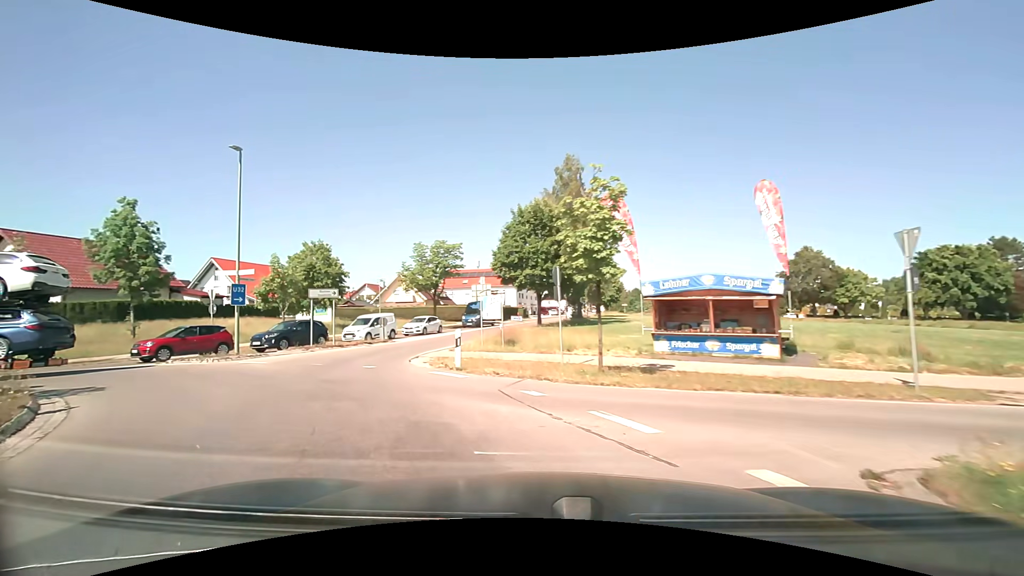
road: motorway_link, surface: asphalt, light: Day
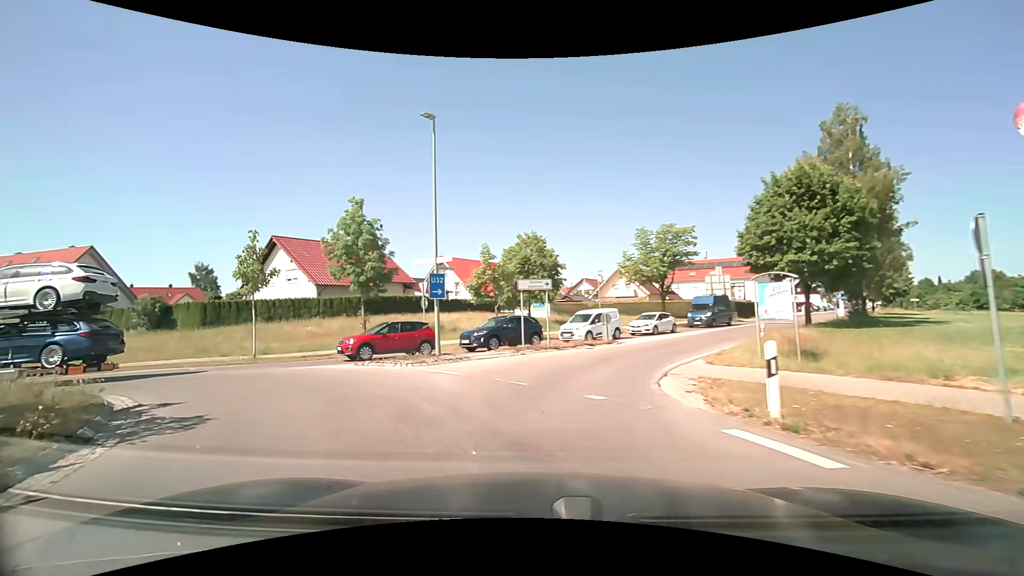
(-1.3, +5.9) m; -24°
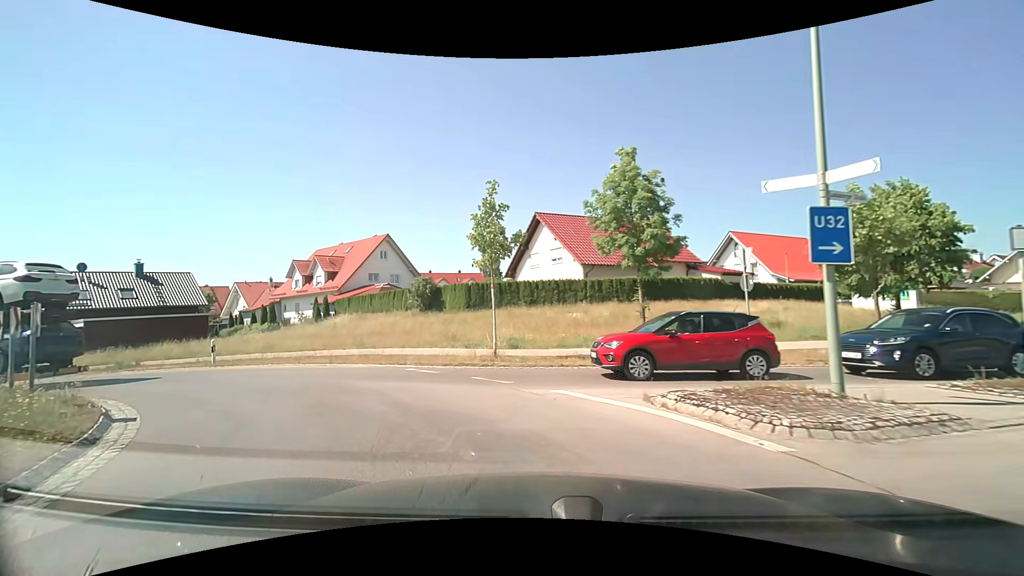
(-2.7, +8.9) m; -31°
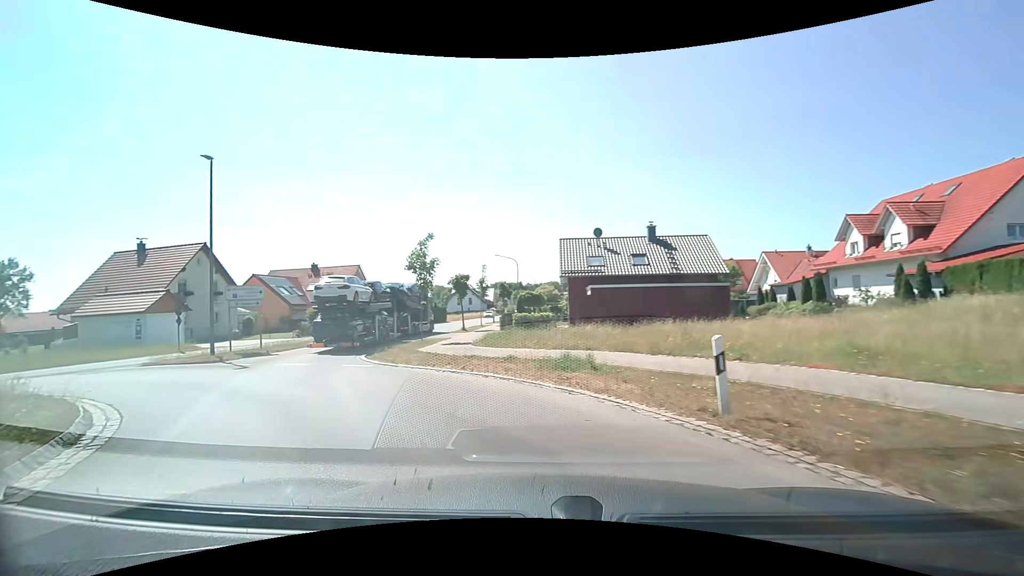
(-6.9, +14.1) m; -55°
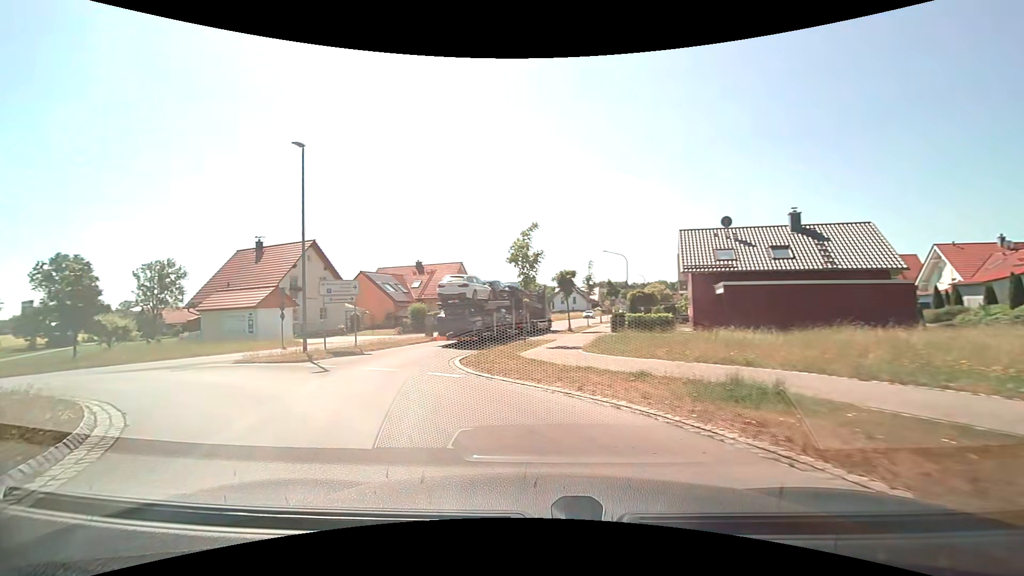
(-0.3, +3.3) m; -11°
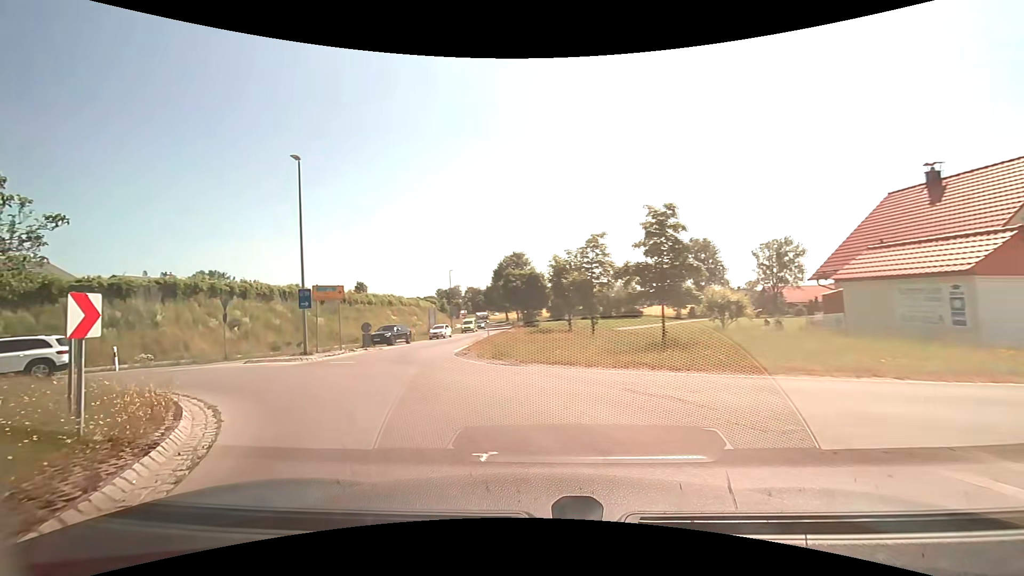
(-8.5, +14.0) m; -64°
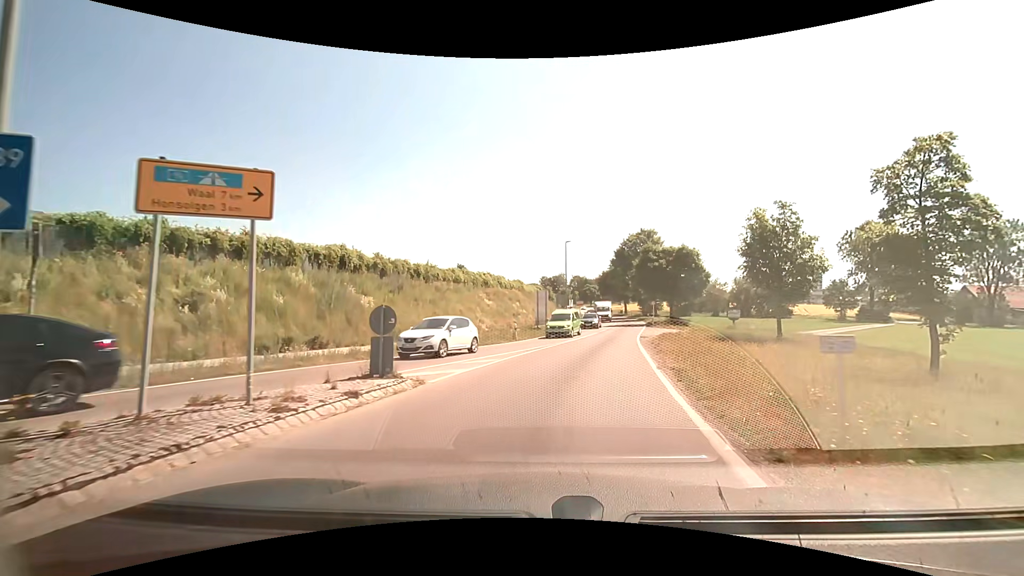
(-4.5, +19.0) m; -13°
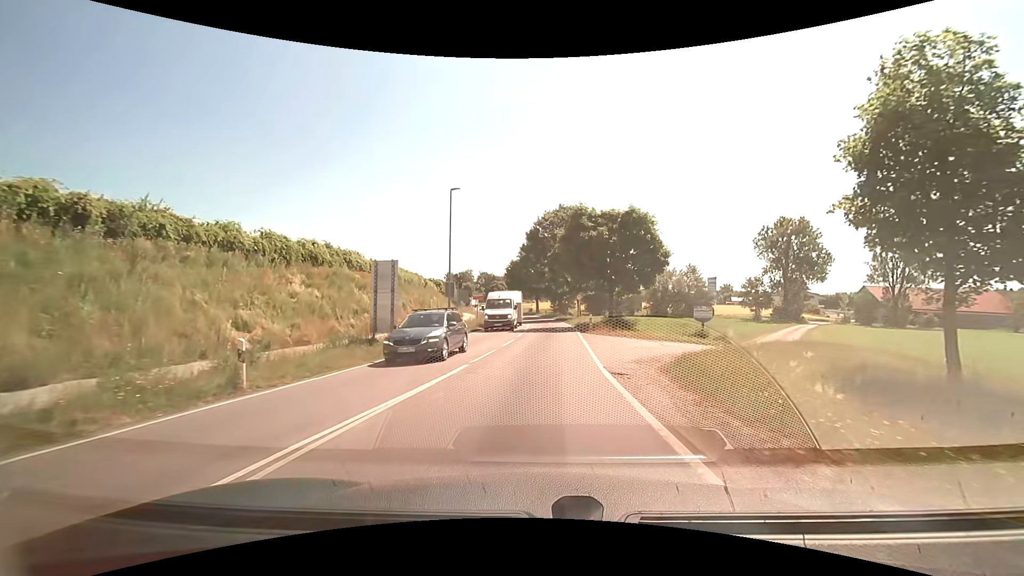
(+2.7, +21.1) m; +11°
(0, +10) (+1, +20) (+1, +30) (+1, +40) (+1, +50) (0, +60) (-1, +70) (-2, +80) (-3, +90) (-5, +100) m
